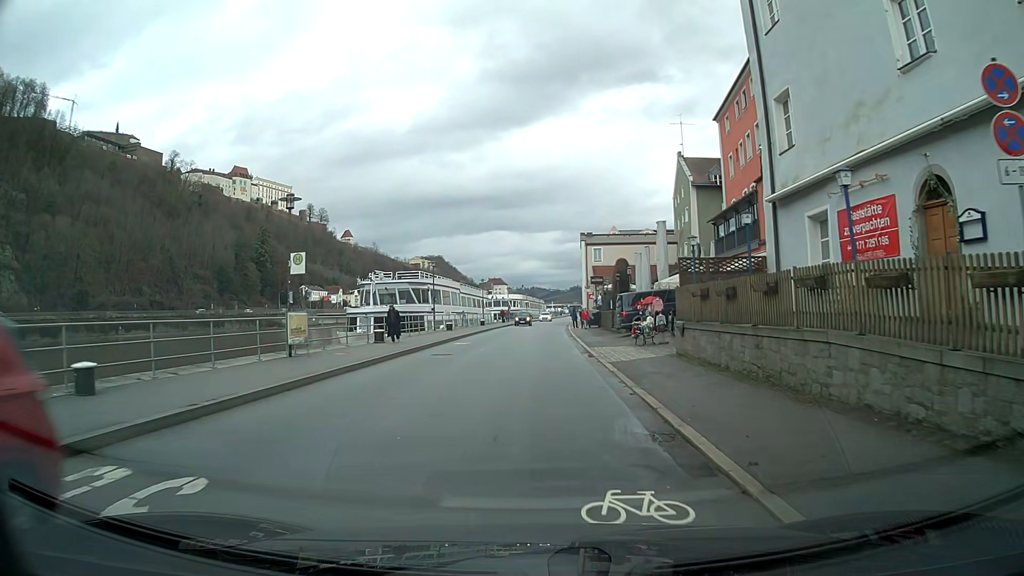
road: residential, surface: asphalt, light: Day
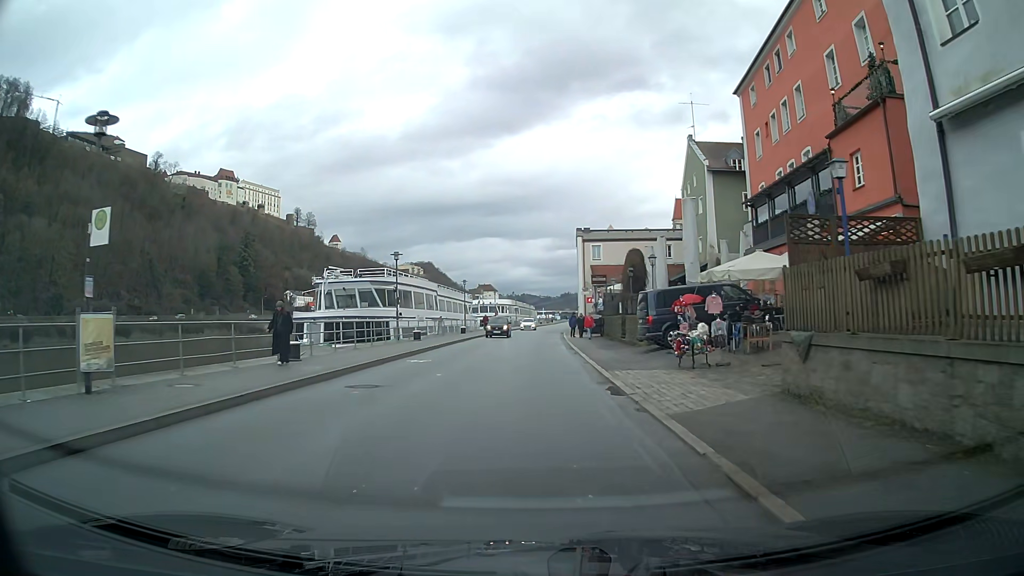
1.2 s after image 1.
(+0.1, +9.4) m; 0°
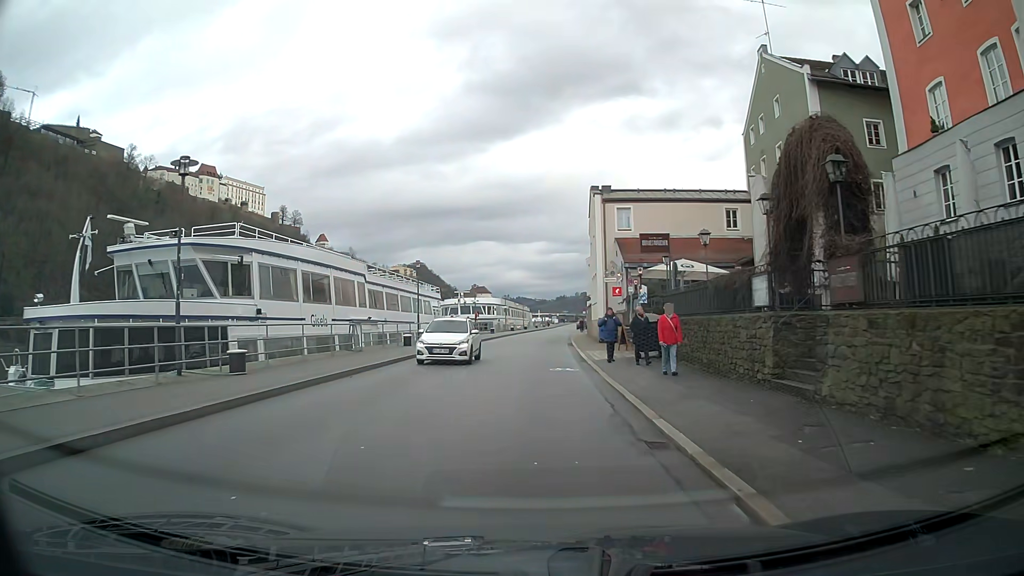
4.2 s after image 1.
(+0.2, +23.0) m; 0°
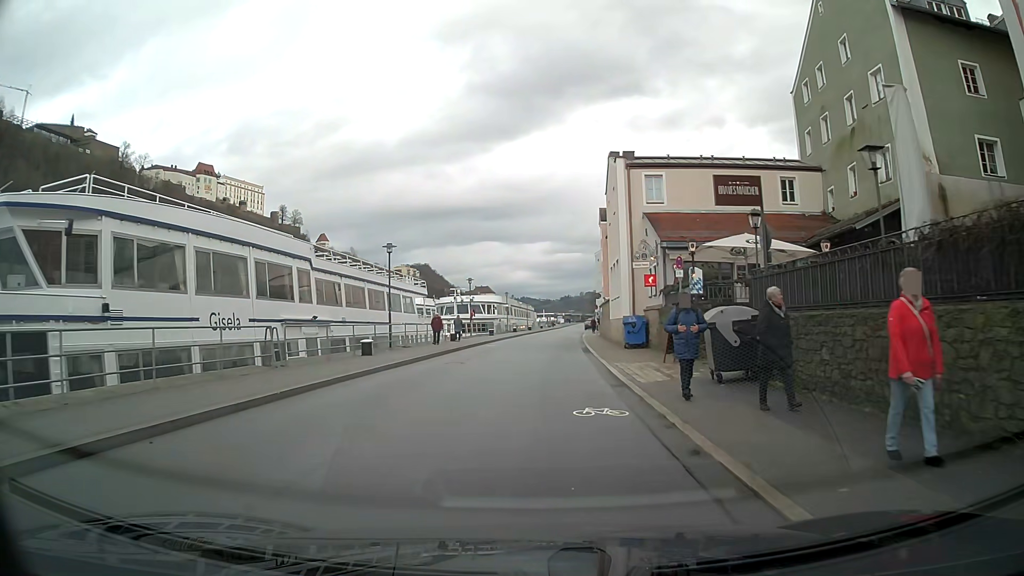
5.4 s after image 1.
(0.0, +9.3) m; 0°
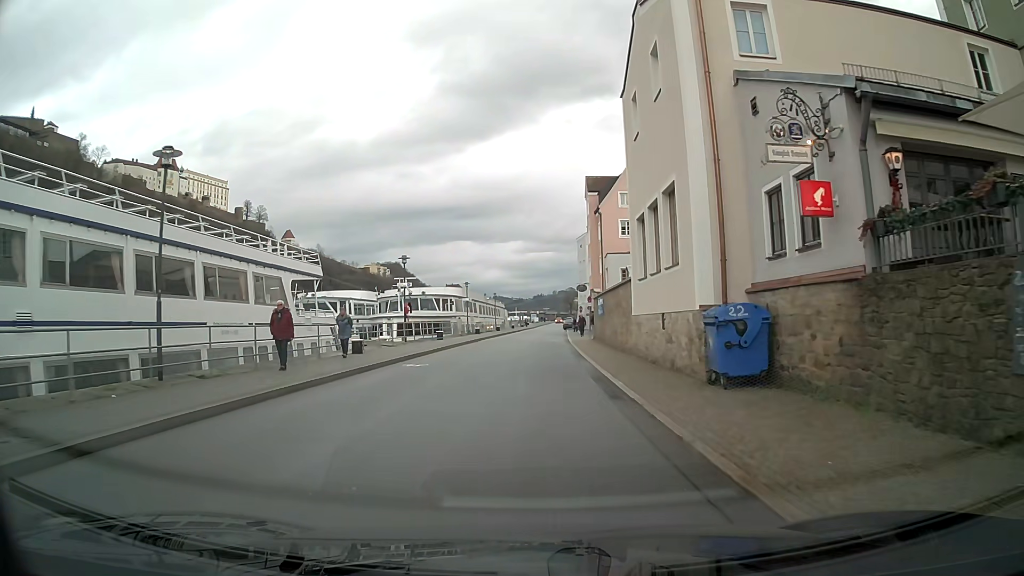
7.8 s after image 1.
(+0.4, +18.5) m; +2°
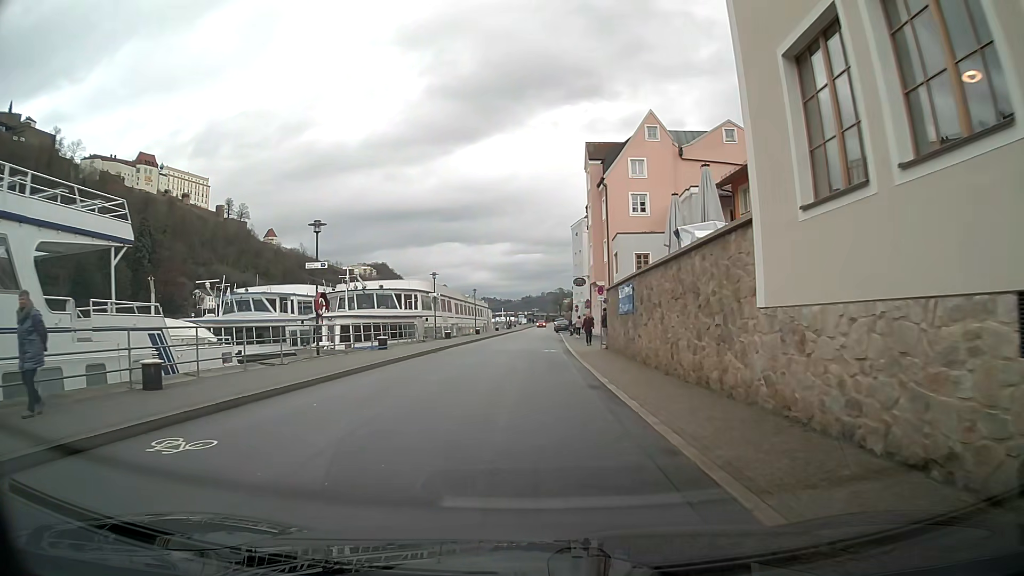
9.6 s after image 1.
(+0.1, +13.8) m; 0°
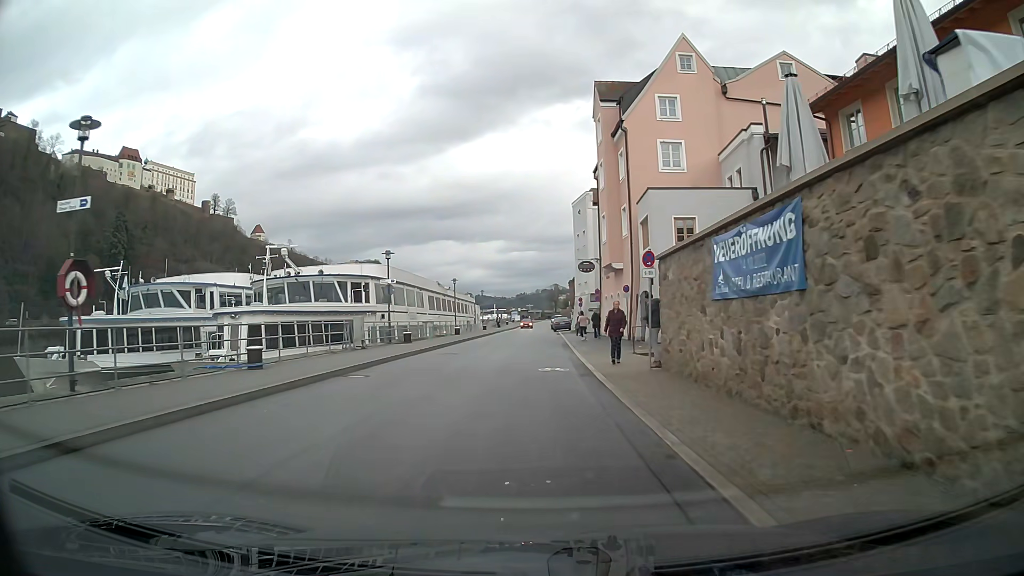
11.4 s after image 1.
(+0.2, +13.9) m; +1°
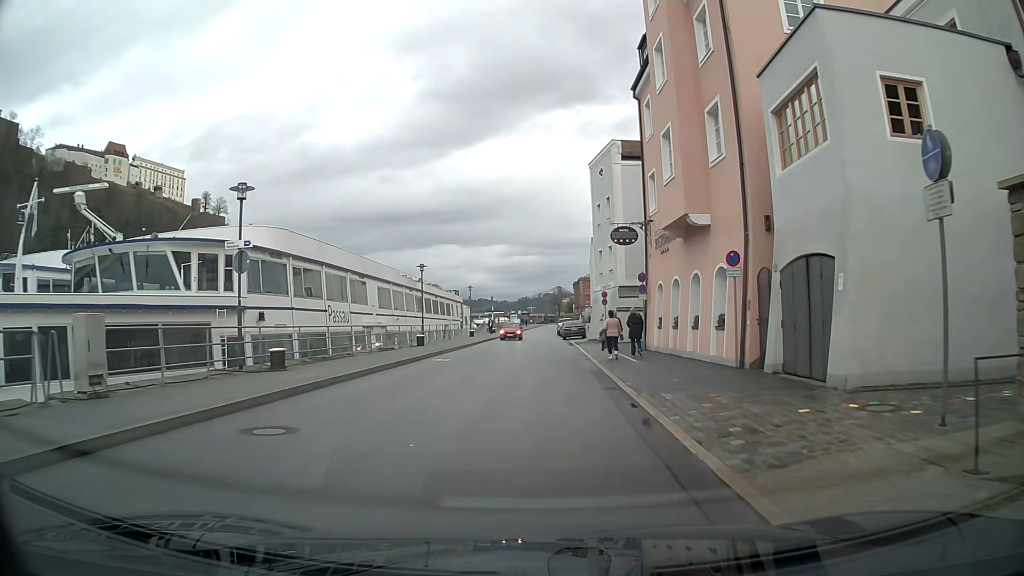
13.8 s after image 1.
(0.0, +18.6) m; 0°
(0, +10) (0, +20) (0, +30) (0, +40) (0, +50) (0, +60) (0, +70) (0, +80) (+1, +90) (+3, +100) m
